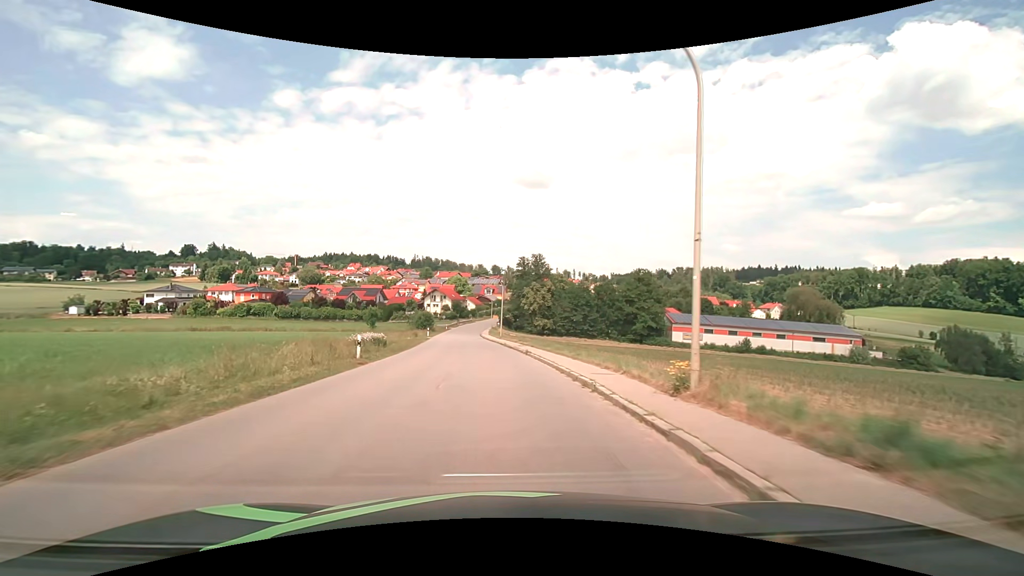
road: tertiary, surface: asphalt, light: Day
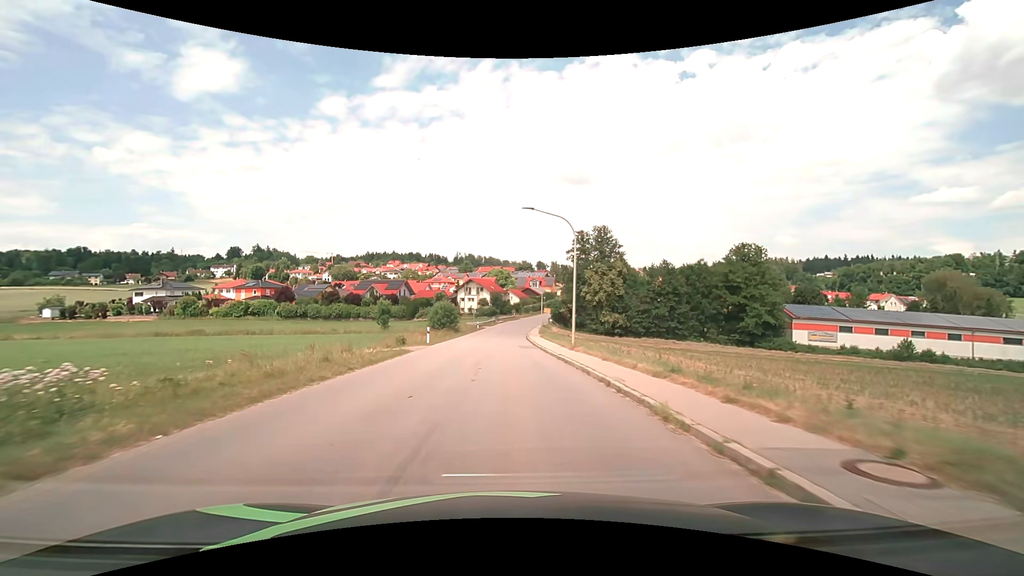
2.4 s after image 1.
(-1.6, +31.7) m; -5°
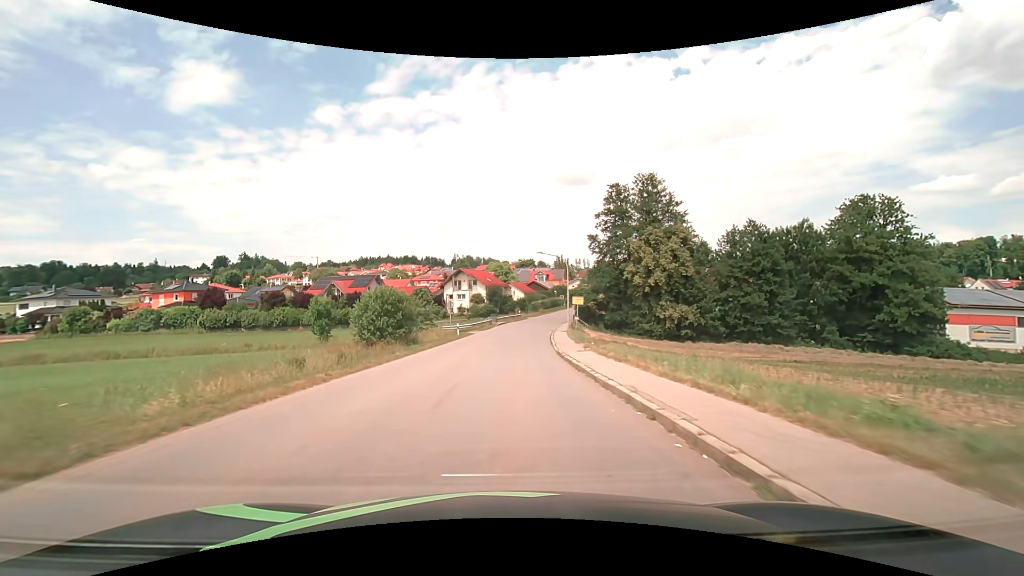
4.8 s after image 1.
(-0.2, +31.6) m; 0°
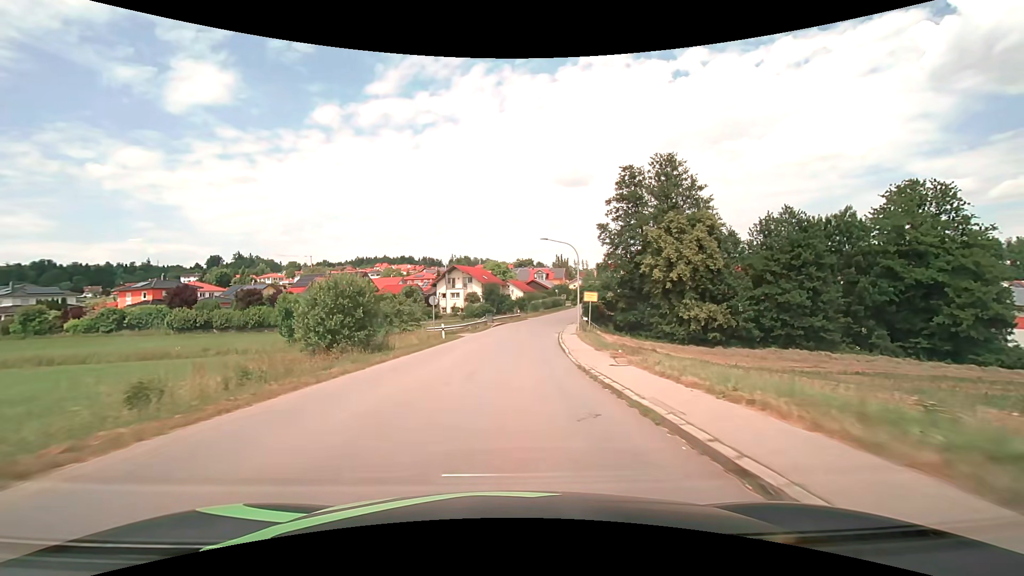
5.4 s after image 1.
(0.0, +7.9) m; 0°
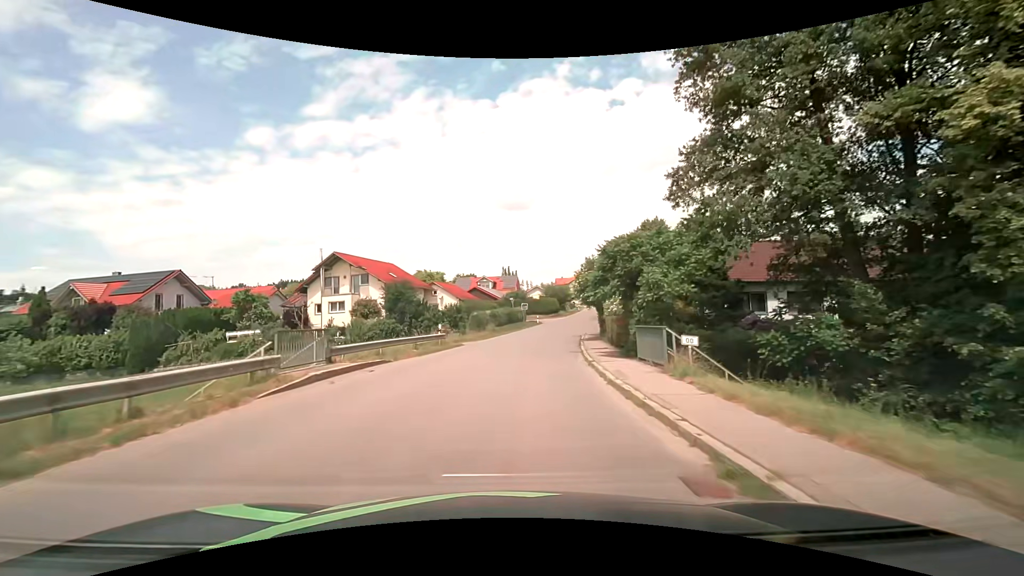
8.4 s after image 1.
(+1.9, +39.3) m; +6°
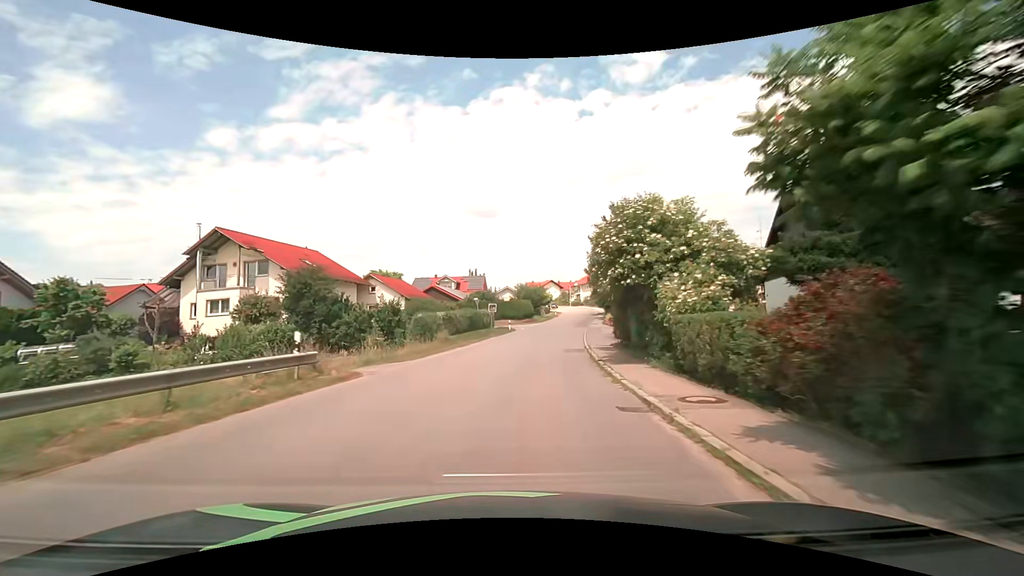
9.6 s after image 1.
(+0.5, +15.5) m; +4°
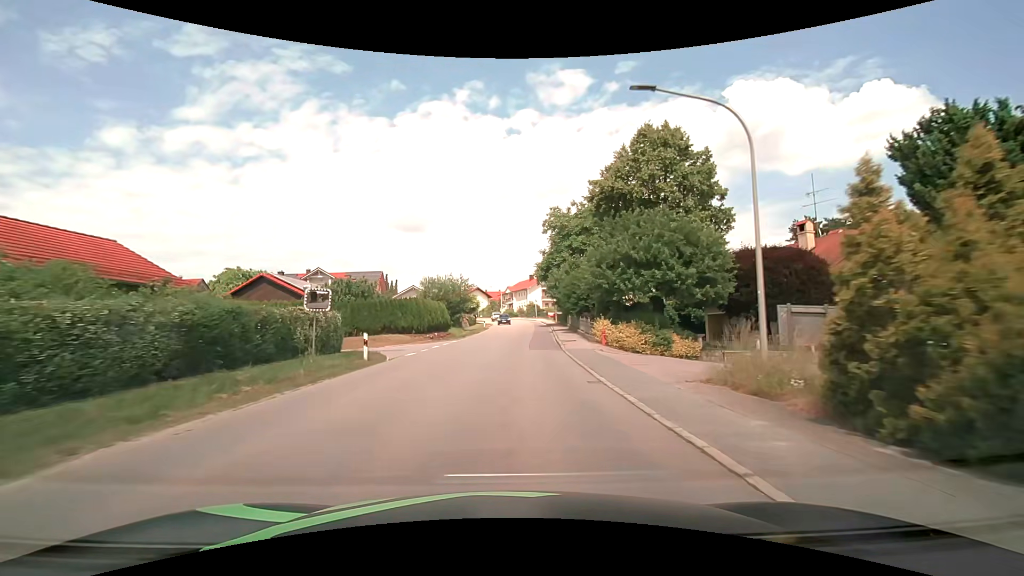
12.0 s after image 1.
(+2.1, +30.8) m; +8°
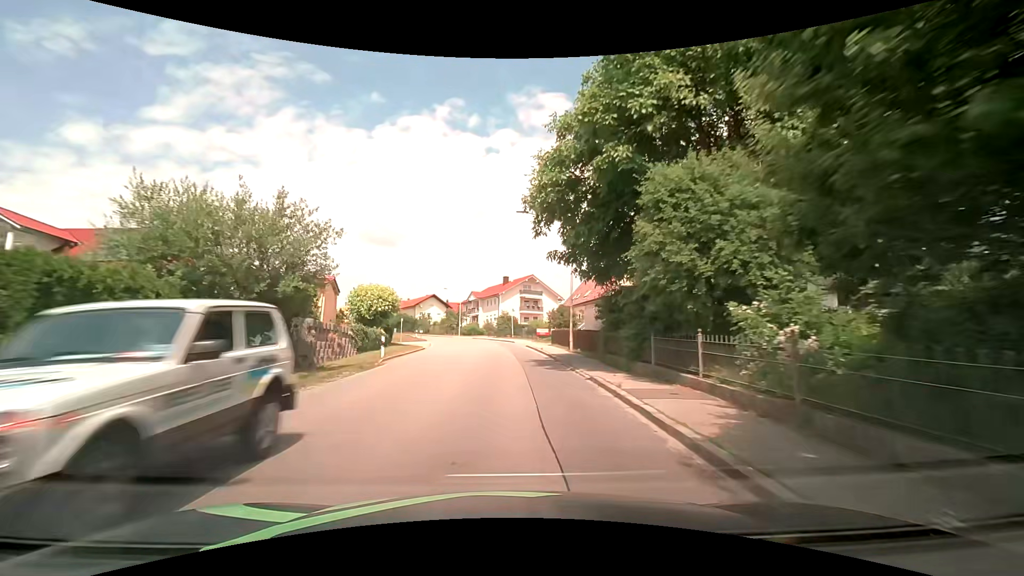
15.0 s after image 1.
(+1.4, +38.1) m; +3°
(0, +10) (0, +20) (0, +30) (-1, +40) (-2, +50) (-4, +60) (-7, +69) (-11, +78) (-15, +87) (-20, +96) m
